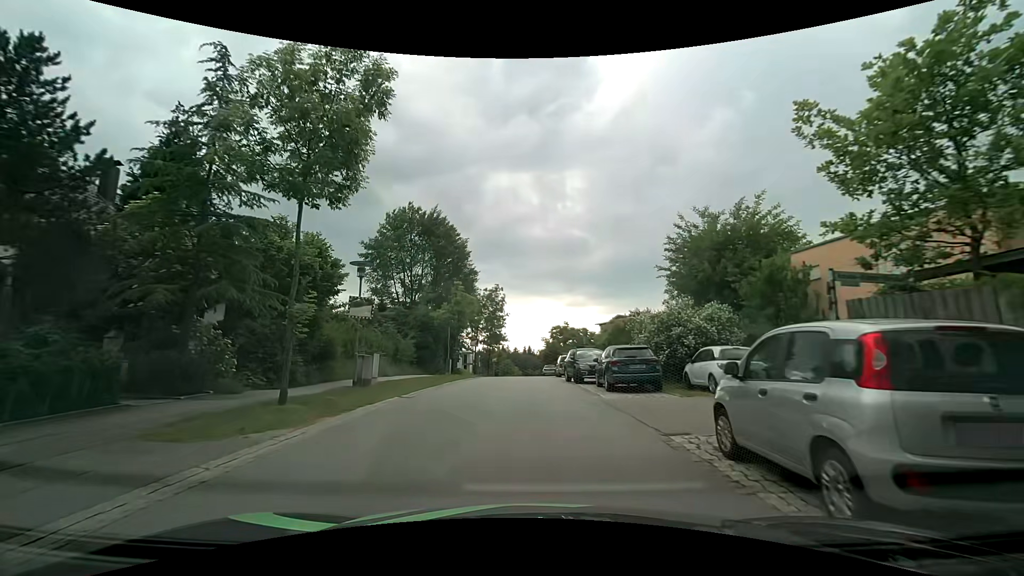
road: residential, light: Day
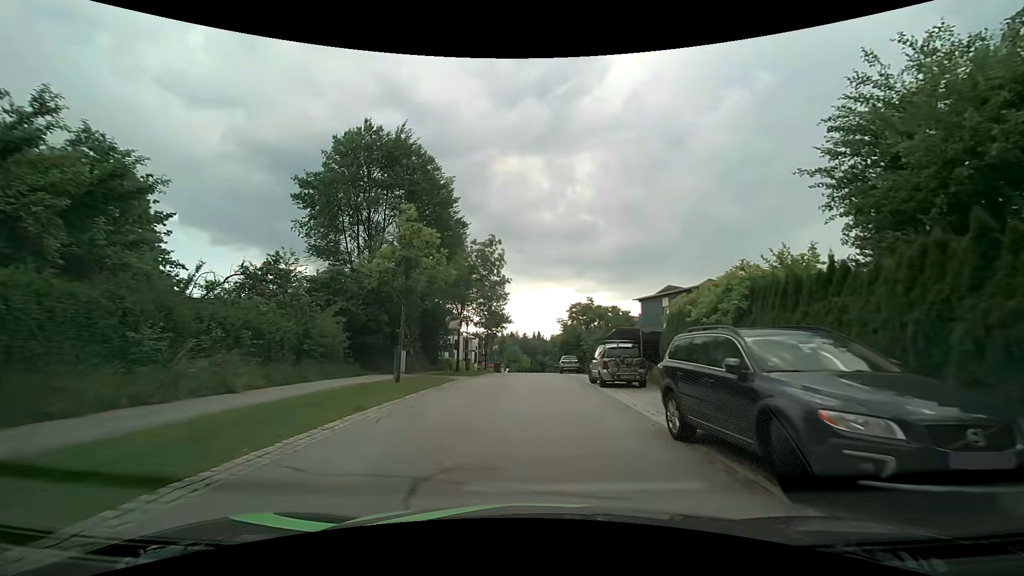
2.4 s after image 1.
(-0.1, +17.3) m; -1°
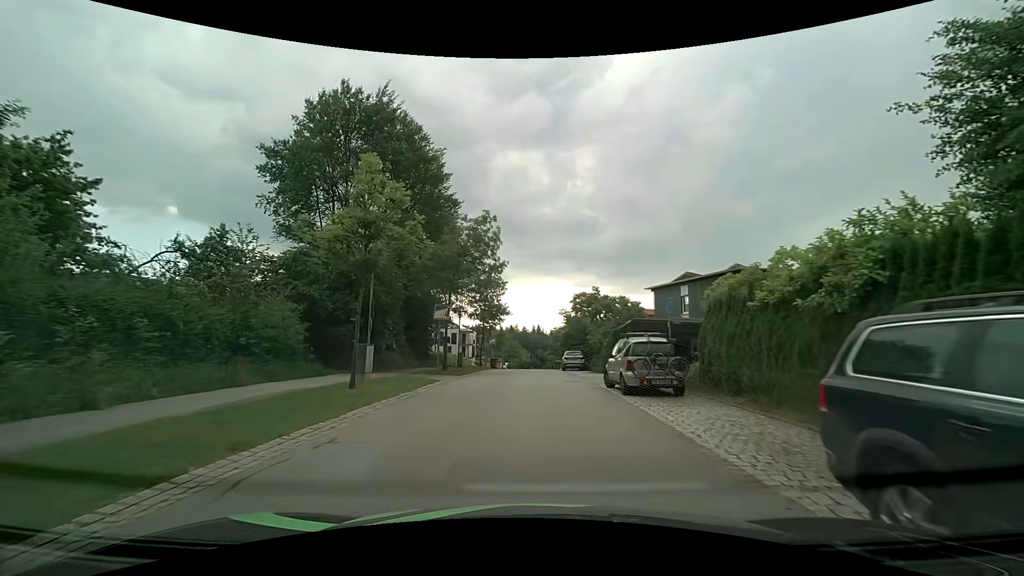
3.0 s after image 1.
(0.0, +4.6) m; 0°
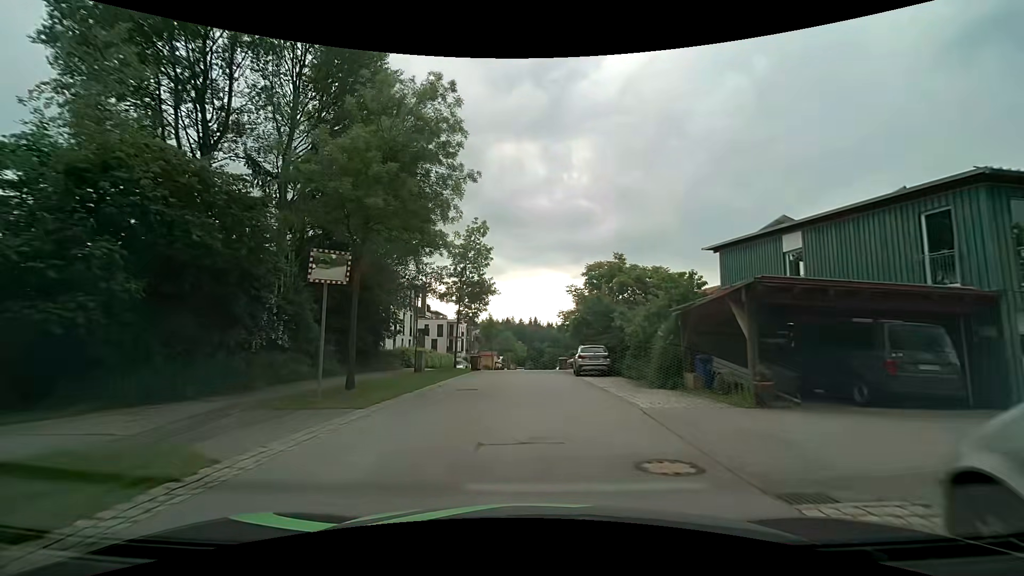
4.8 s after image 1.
(+0.1, +13.9) m; 0°
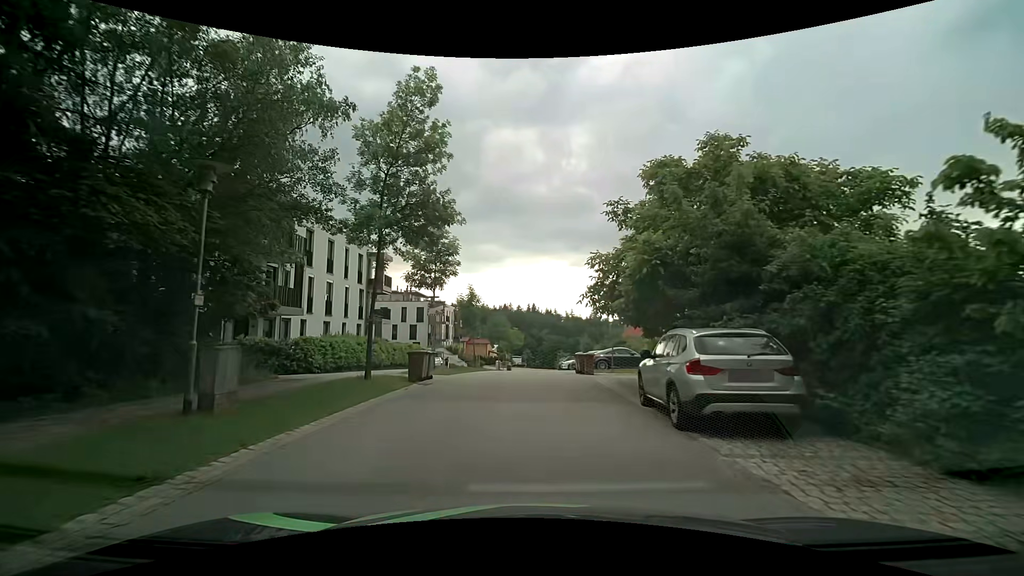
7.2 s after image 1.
(0.0, +17.2) m; 0°
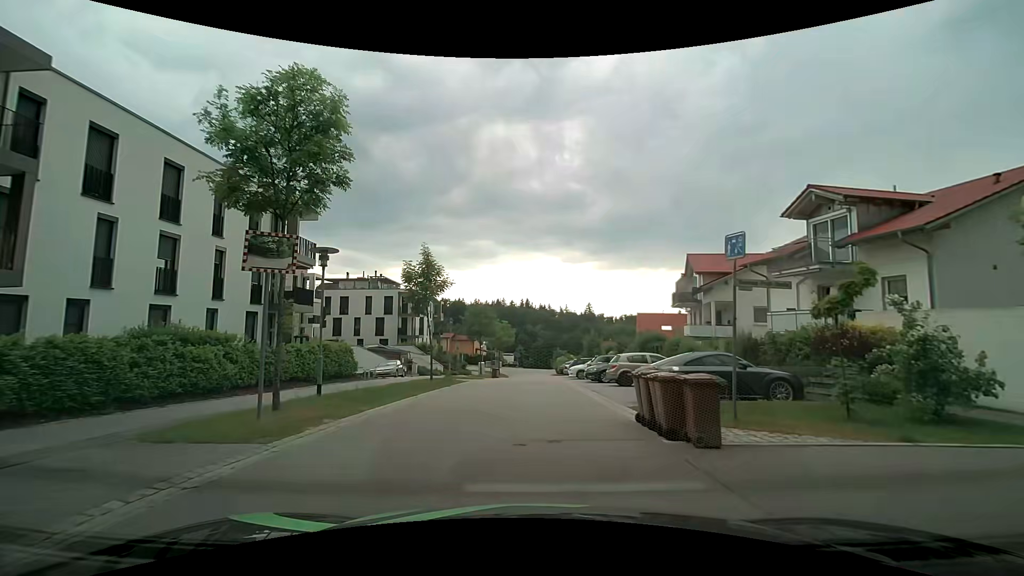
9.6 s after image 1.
(0.0, +15.3) m; +1°
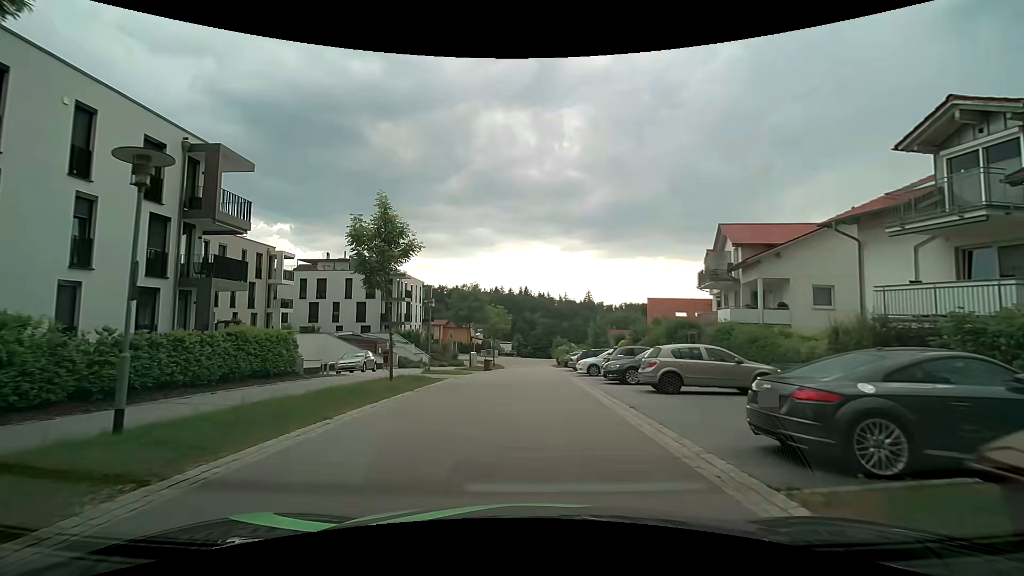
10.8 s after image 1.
(0.0, +7.3) m; 0°
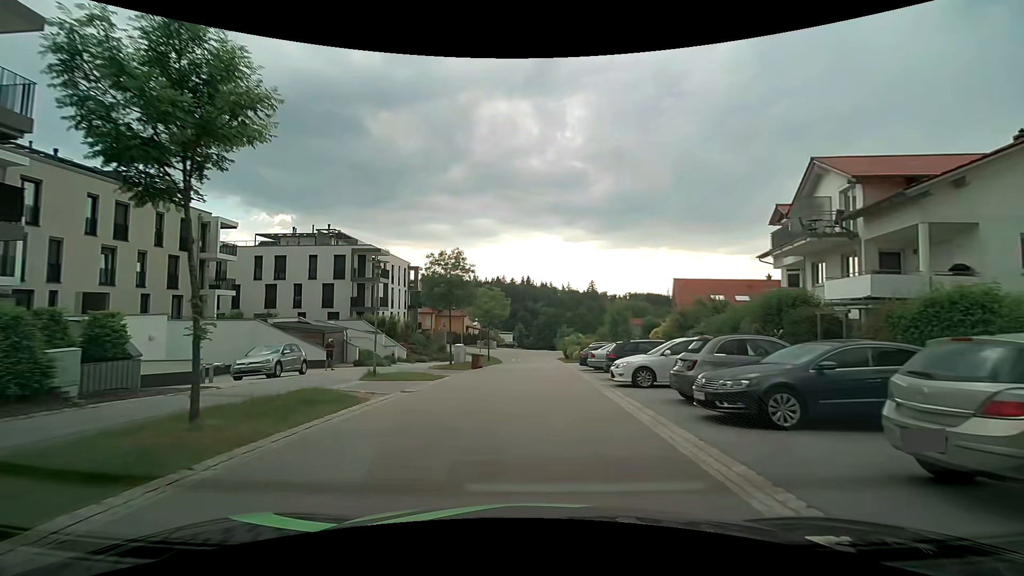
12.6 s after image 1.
(0.0, +11.1) m; 0°
(0, +10) (0, +20) (0, +30) (+1, +40) (+1, +50) (+1, +60) (+2, +70) (+6, +79) (+16, +79) (+25, +77) m
